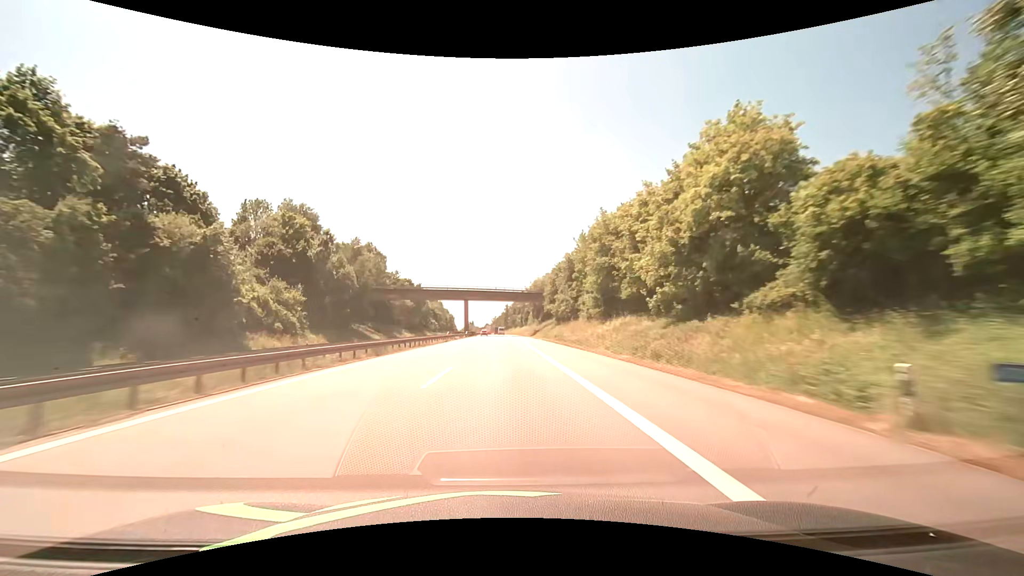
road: motorway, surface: asphalt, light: Day
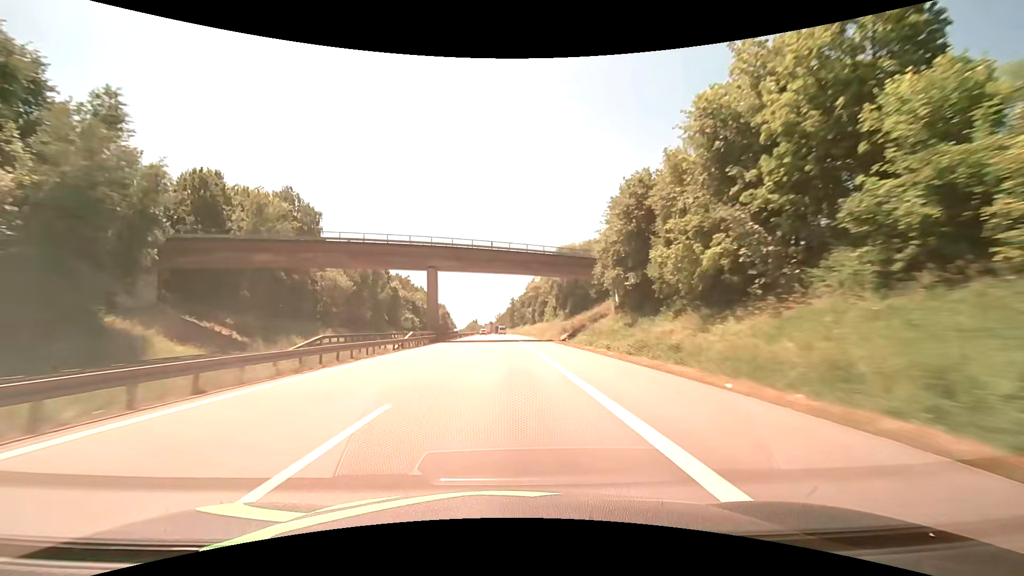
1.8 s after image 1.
(-0.3, +62.0) m; 0°
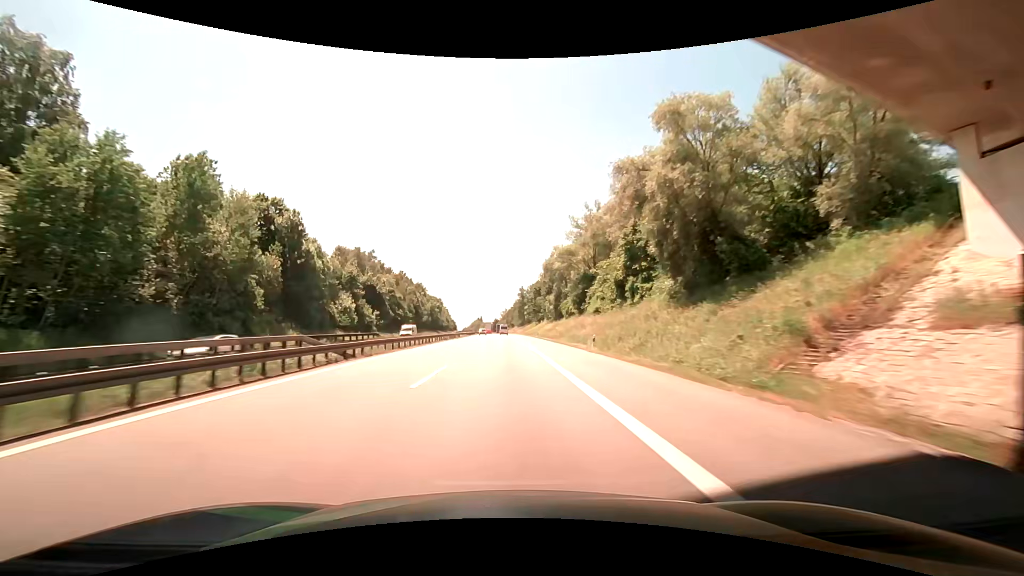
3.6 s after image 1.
(-0.5, +62.0) m; -1°
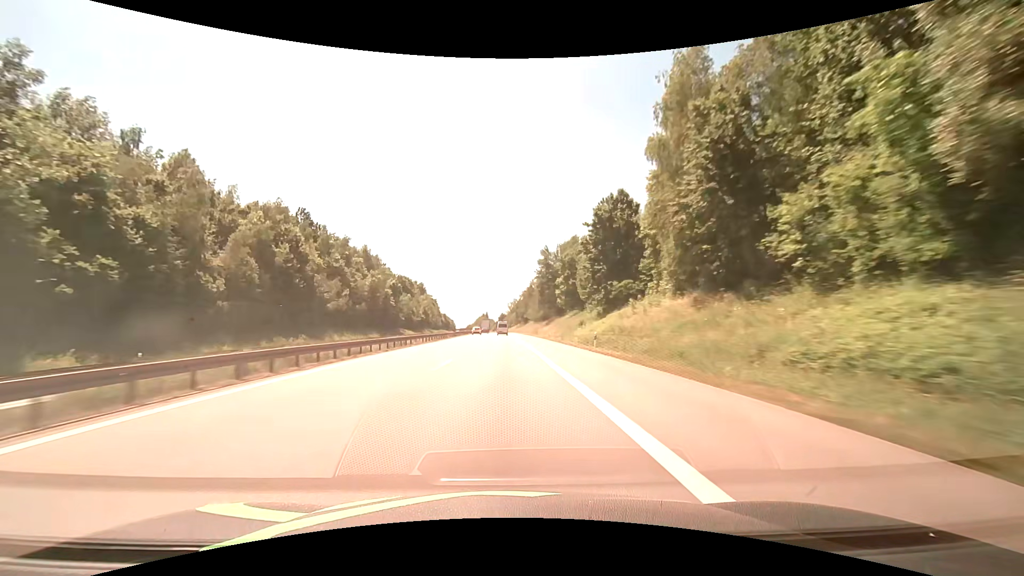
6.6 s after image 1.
(-1.4, +102.6) m; -1°
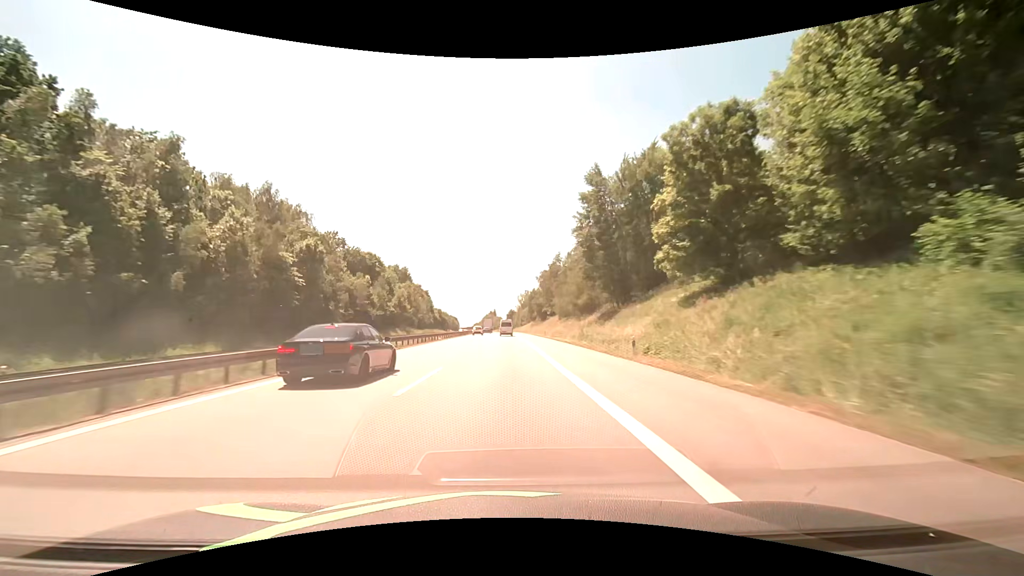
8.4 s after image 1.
(-0.5, +58.7) m; -1°
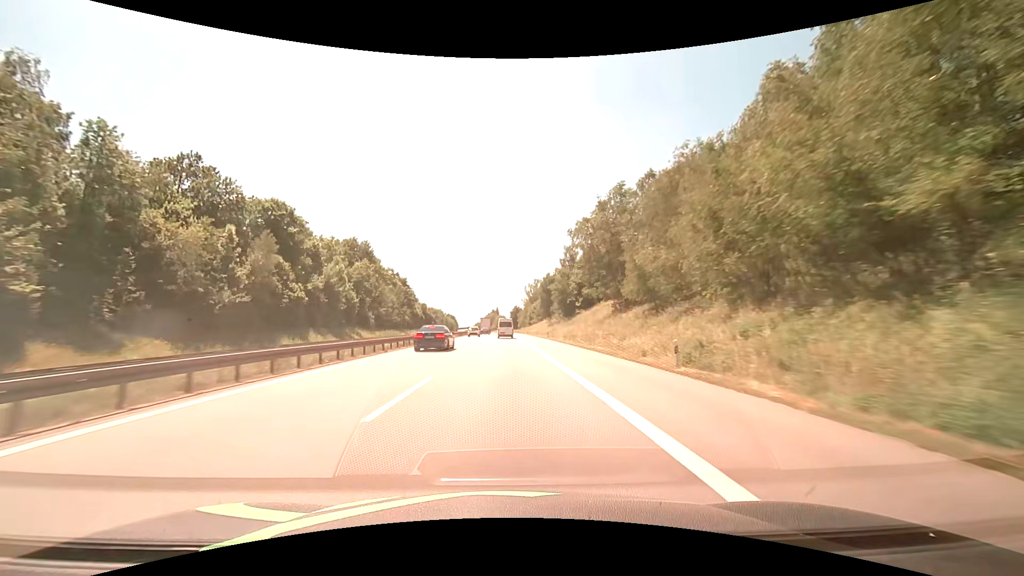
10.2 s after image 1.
(-0.3, +55.6) m; 0°
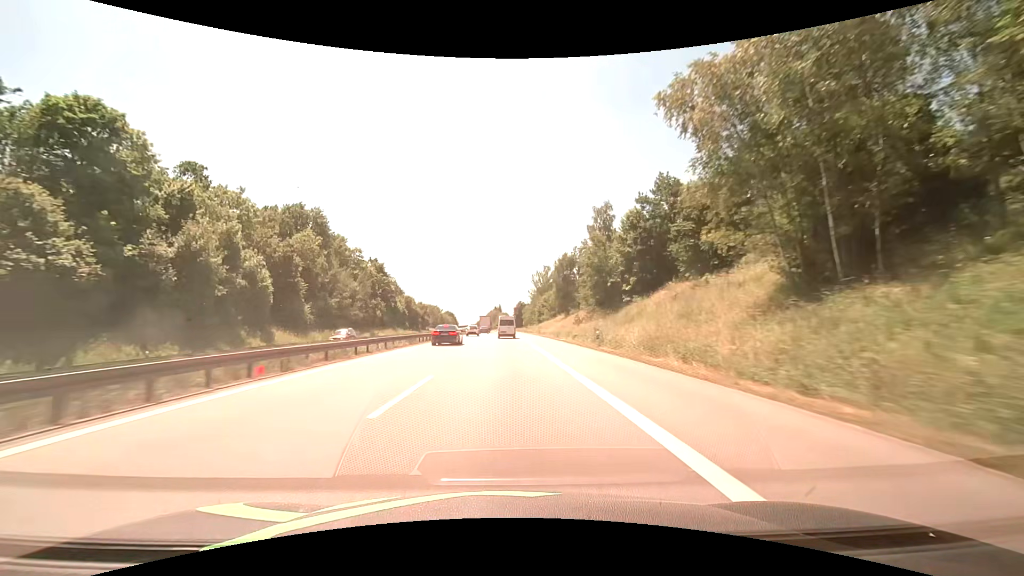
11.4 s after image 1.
(-0.2, +35.2) m; -1°
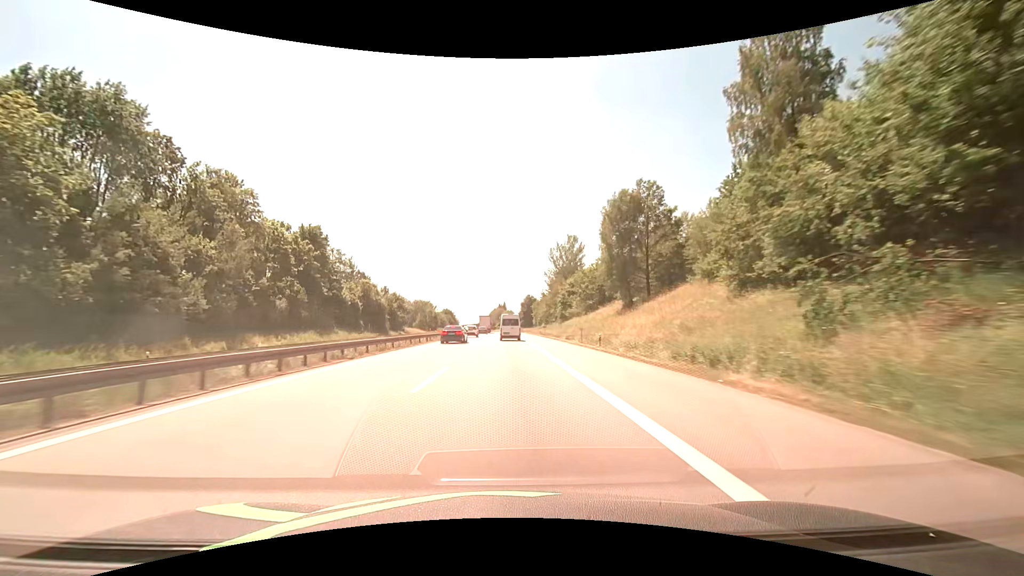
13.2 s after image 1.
(0.0, +50.1) m; 0°
(0, +10) (0, +20) (0, +30) (0, +40) (0, +50) (0, +60) (0, +70) (-1, +80) (-1, +90) (-1, +100) m
